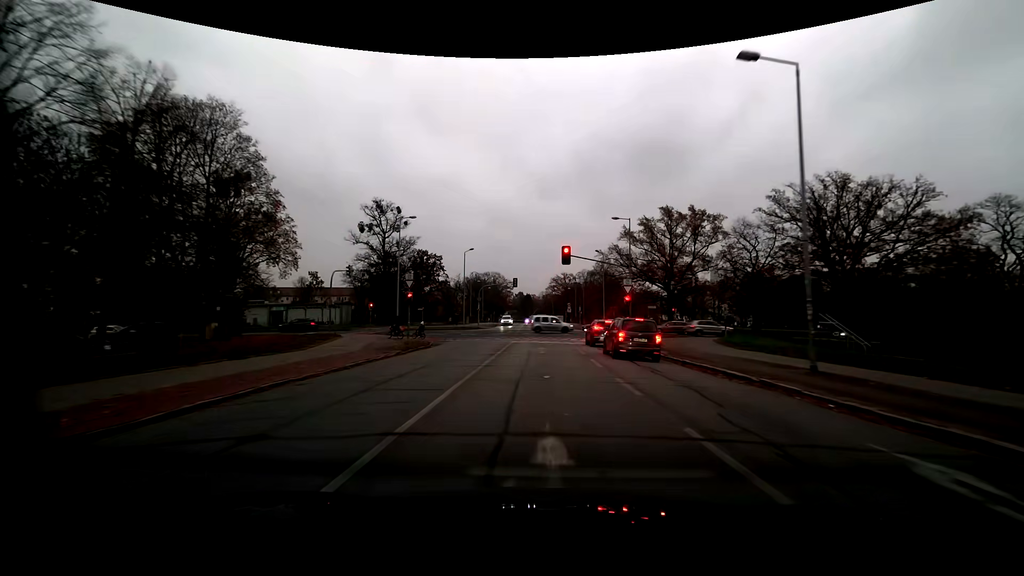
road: residential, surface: asphalt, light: Day
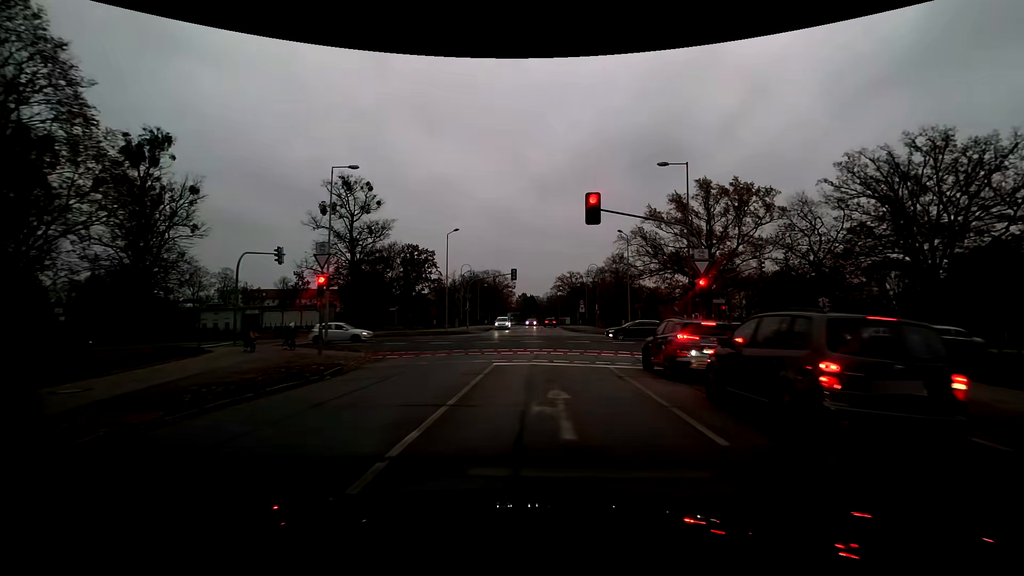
(-0.1, +15.4) m; -1°
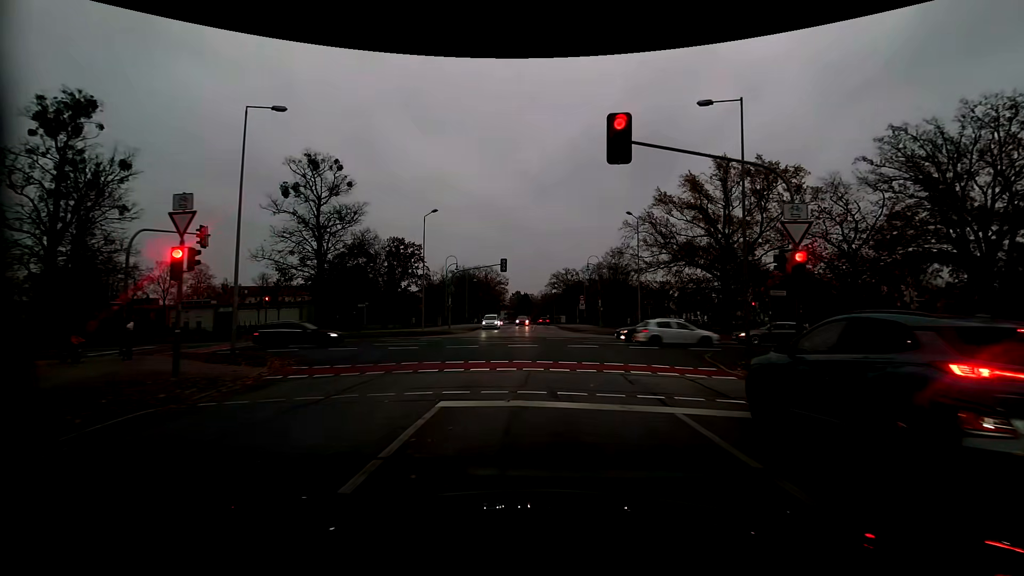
(+0.2, +7.7) m; +2°
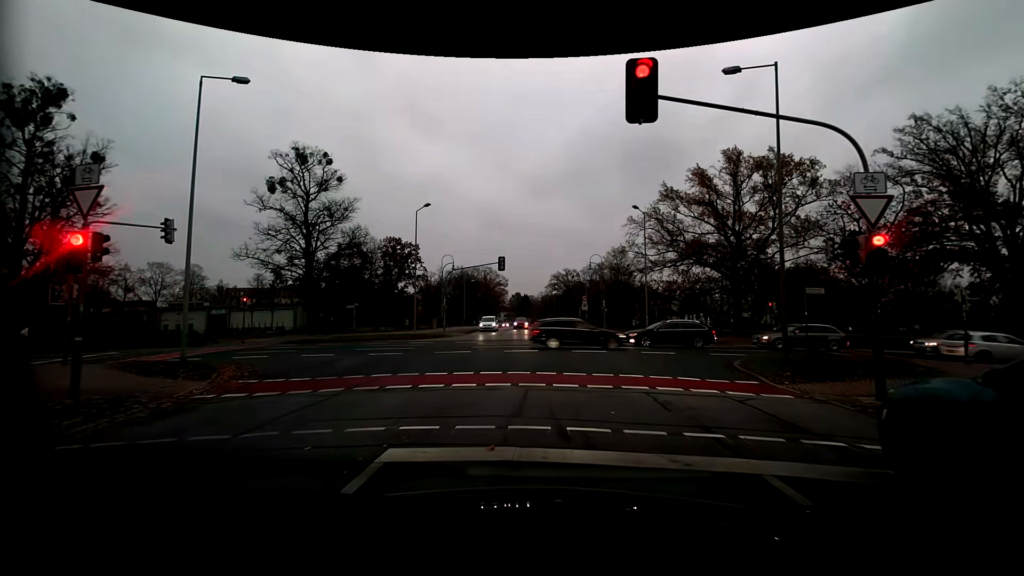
(0.0, +2.6) m; -1°
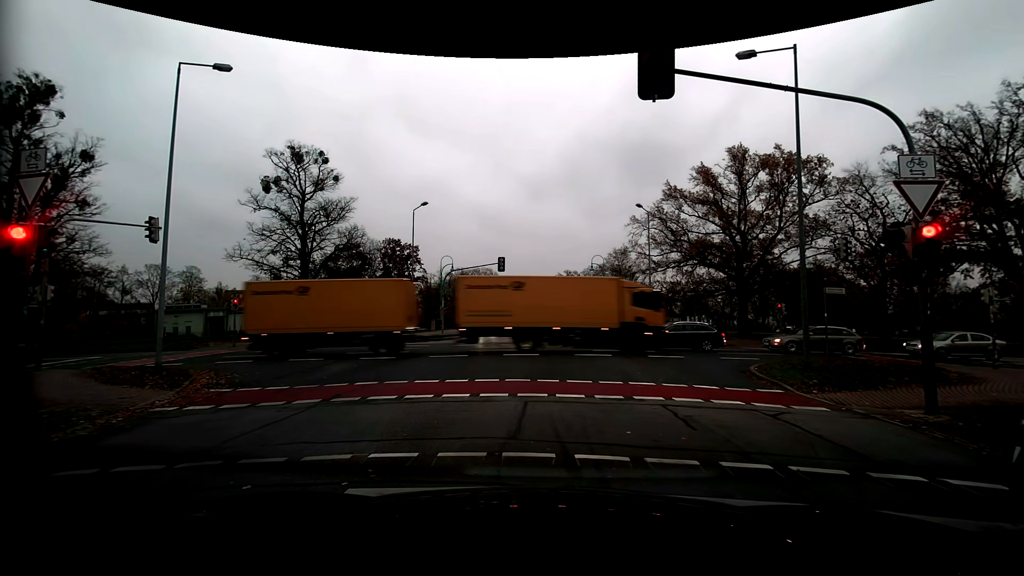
(0.0, +1.1) m; 0°
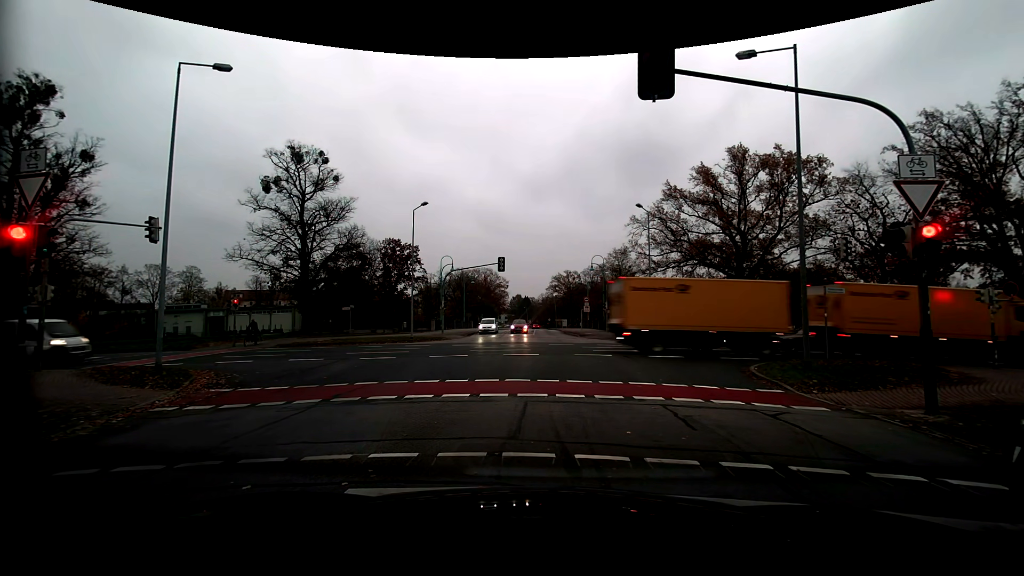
(0.0, 0.0) m; 0°
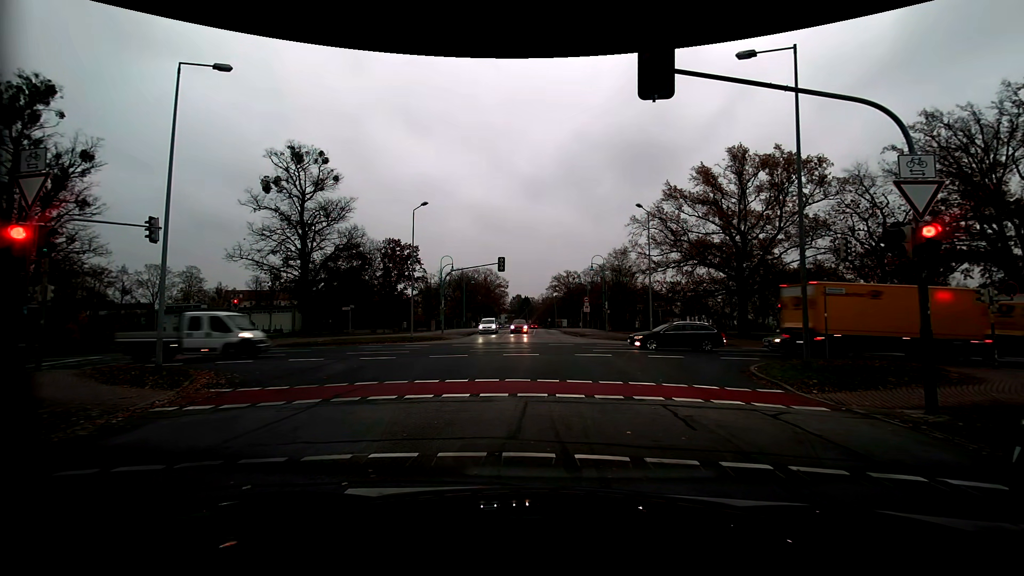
(0.0, 0.0) m; 0°
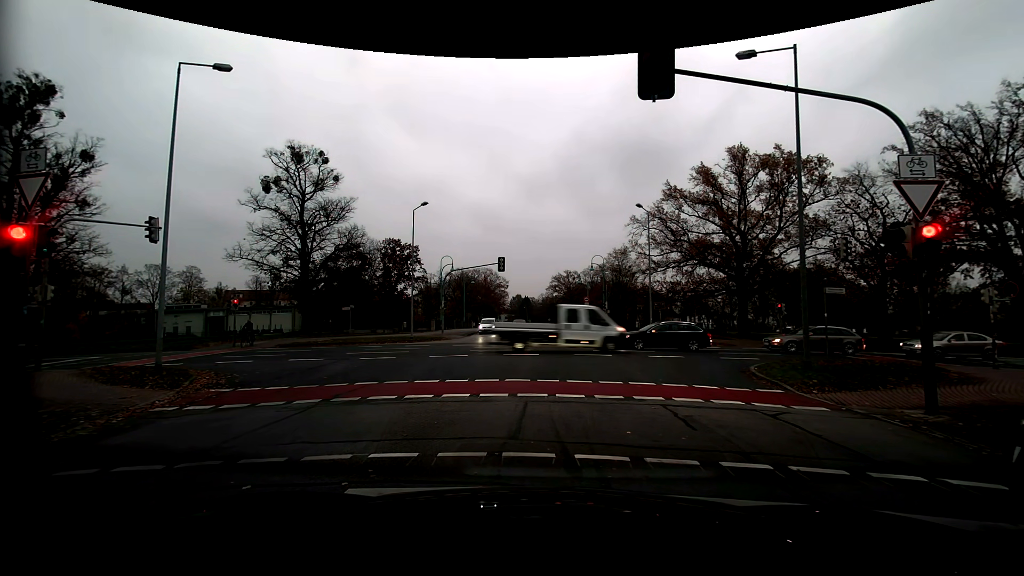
(0.0, 0.0) m; 0°
(0, +10) (0, +20) (+1, +30) (+1, +40) (+2, +50) (+2, +60) (+2, +70) (+2, +80) (+2, +90) (+2, +100) m
